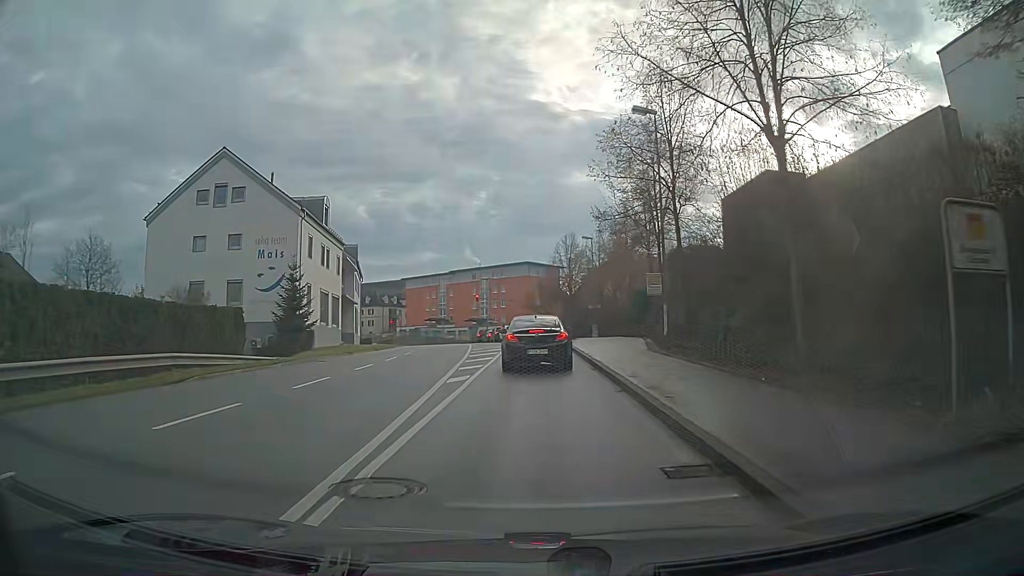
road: tertiary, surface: asphalt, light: Day
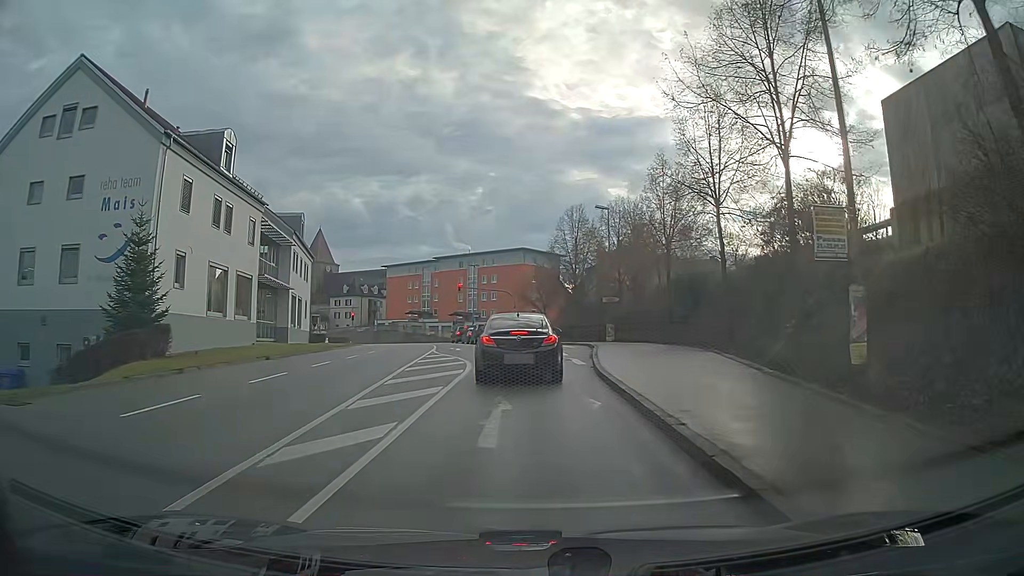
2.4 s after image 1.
(+0.2, +16.9) m; +1°
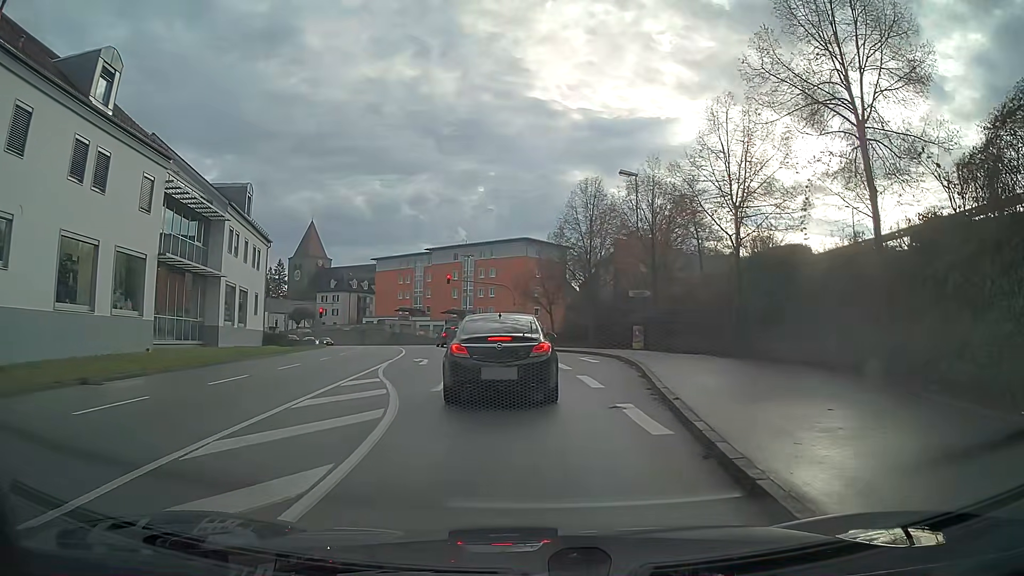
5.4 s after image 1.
(0.0, +12.0) m; -1°
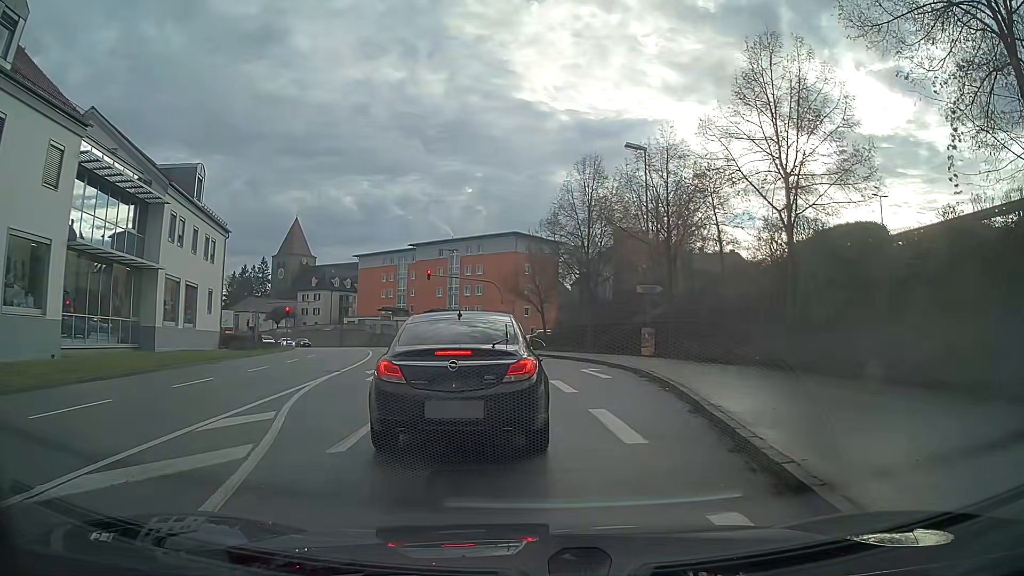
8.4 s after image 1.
(0.0, +6.1) m; +2°
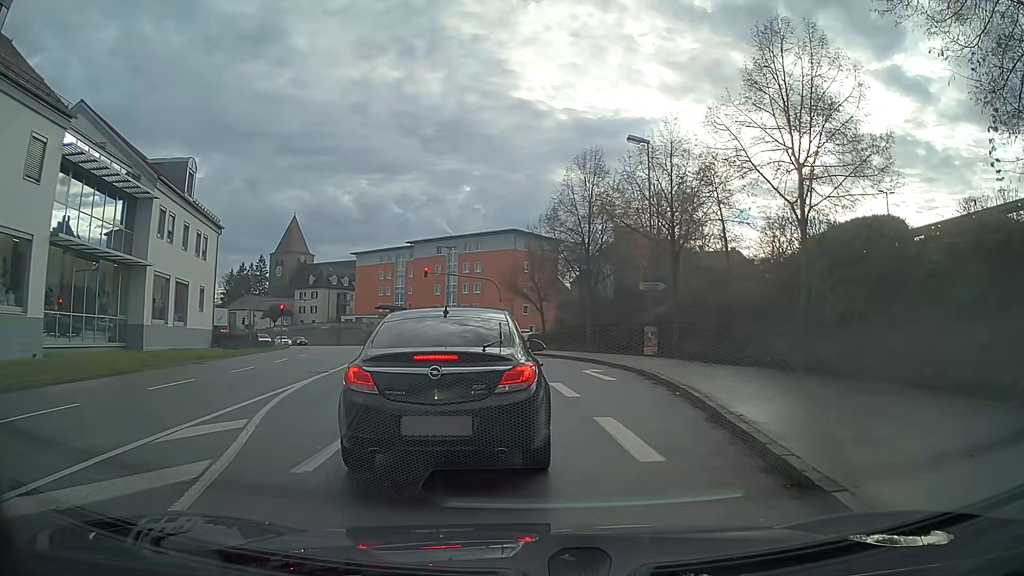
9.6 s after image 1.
(0.0, +1.0) m; 0°
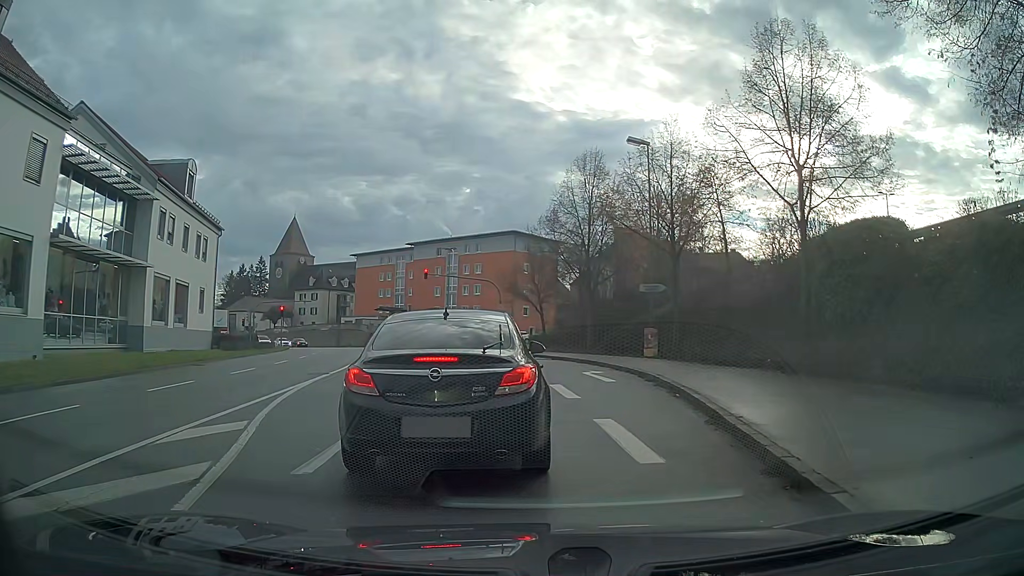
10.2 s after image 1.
(0.0, +0.1) m; 0°
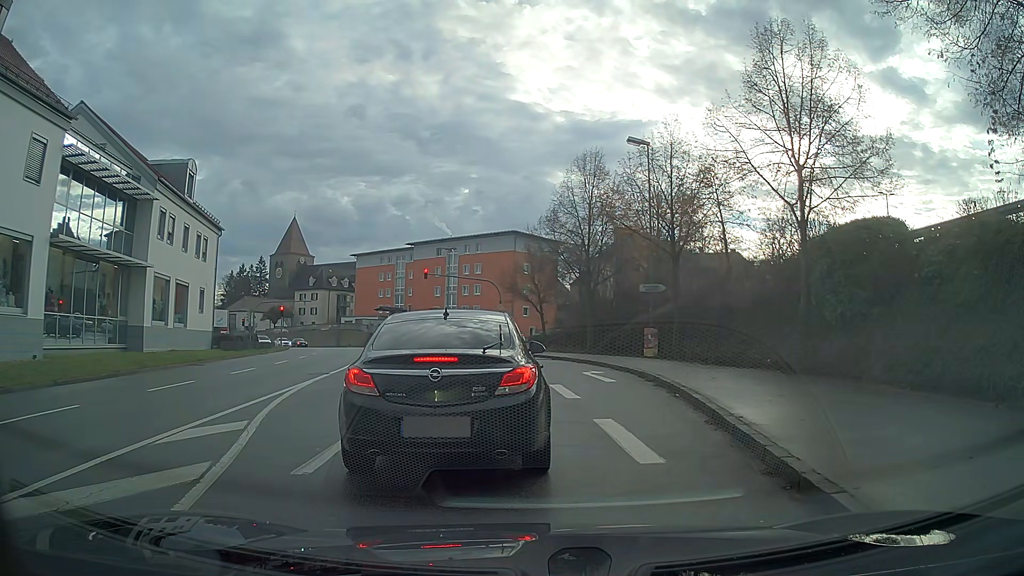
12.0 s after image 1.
(0.0, +0.1) m; 0°
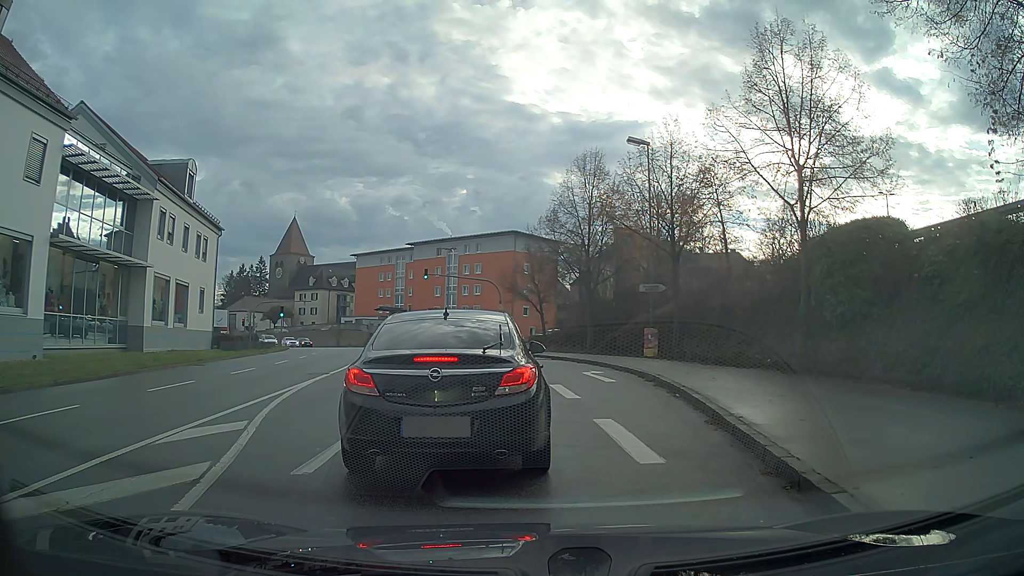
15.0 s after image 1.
(0.0, 0.0) m; 0°
